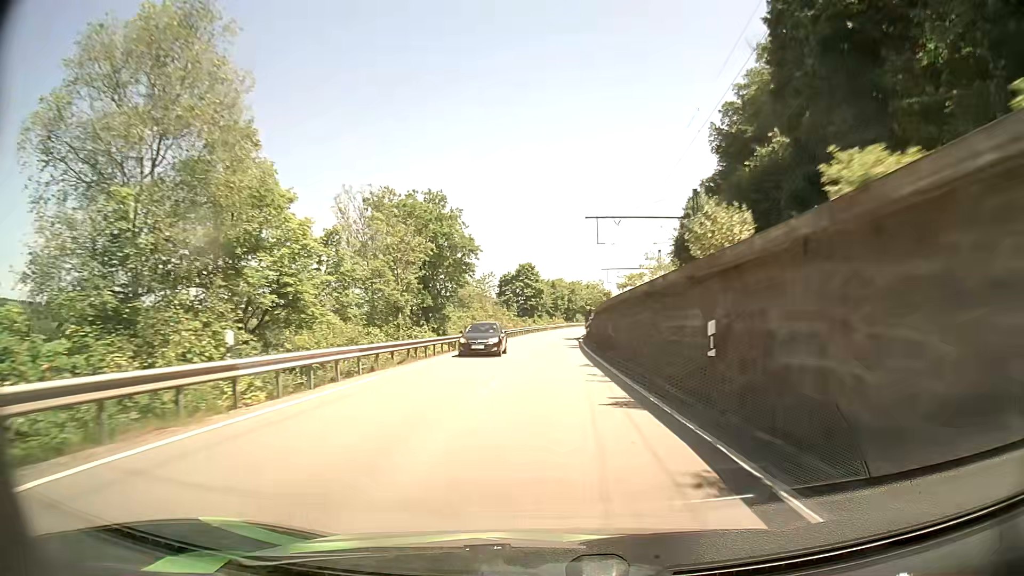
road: primary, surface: asphalt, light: Day
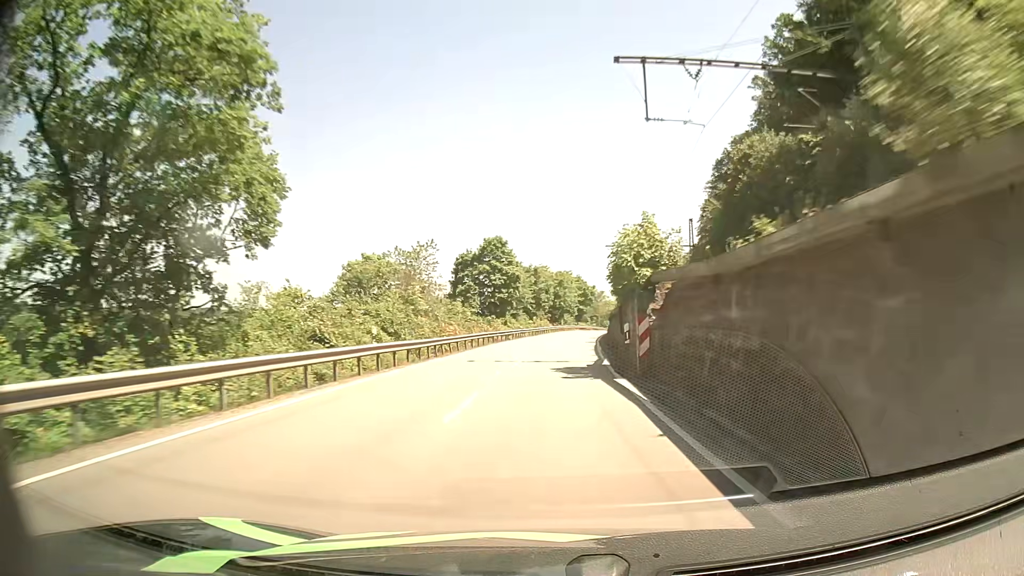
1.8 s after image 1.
(+0.3, +38.6) m; +1°
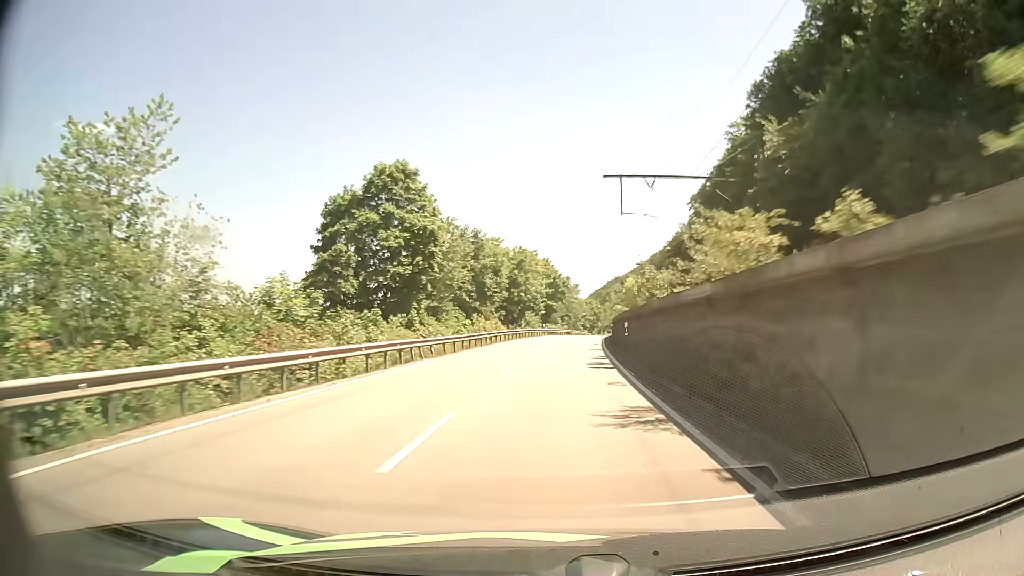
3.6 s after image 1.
(+1.2, +38.8) m; +3°
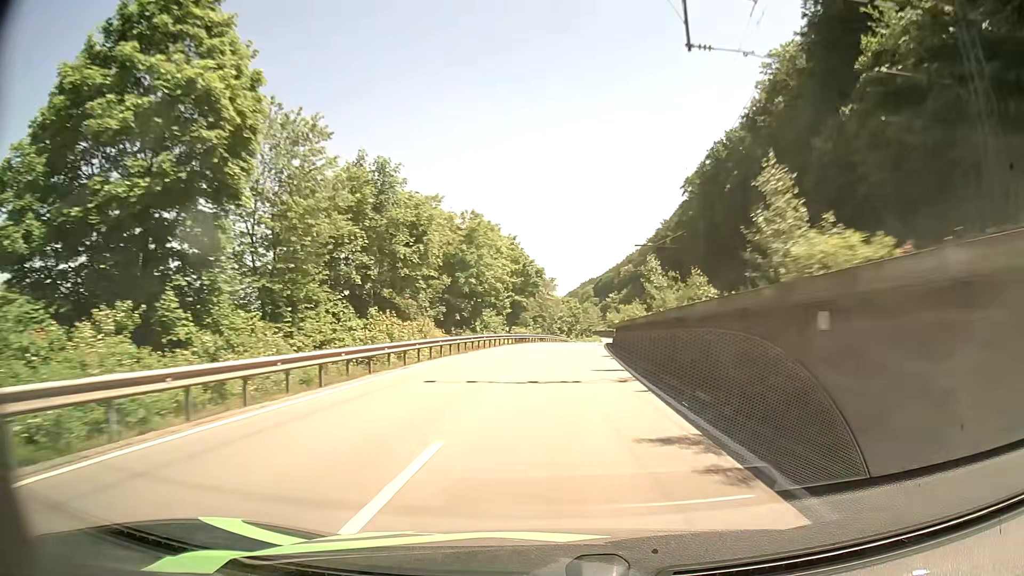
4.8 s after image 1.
(+0.4, +26.2) m; +2°
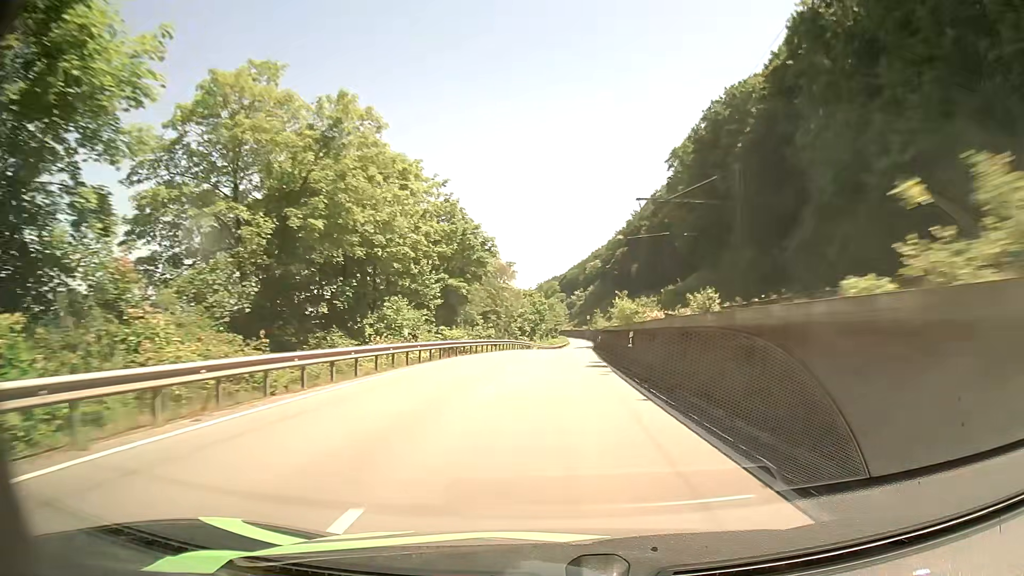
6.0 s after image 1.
(+0.7, +26.6) m; +3°
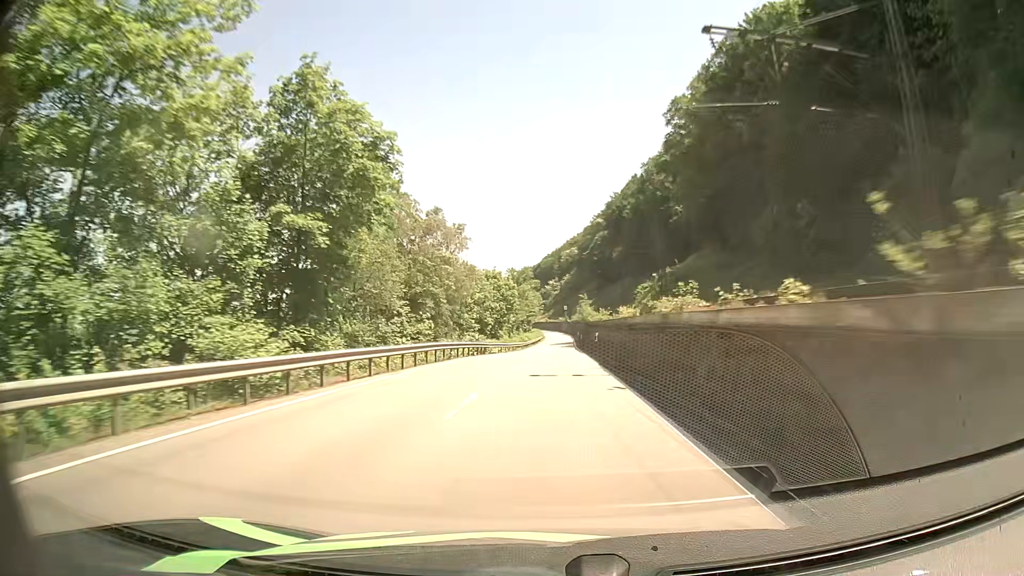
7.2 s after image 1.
(+0.5, +27.0) m; +3°
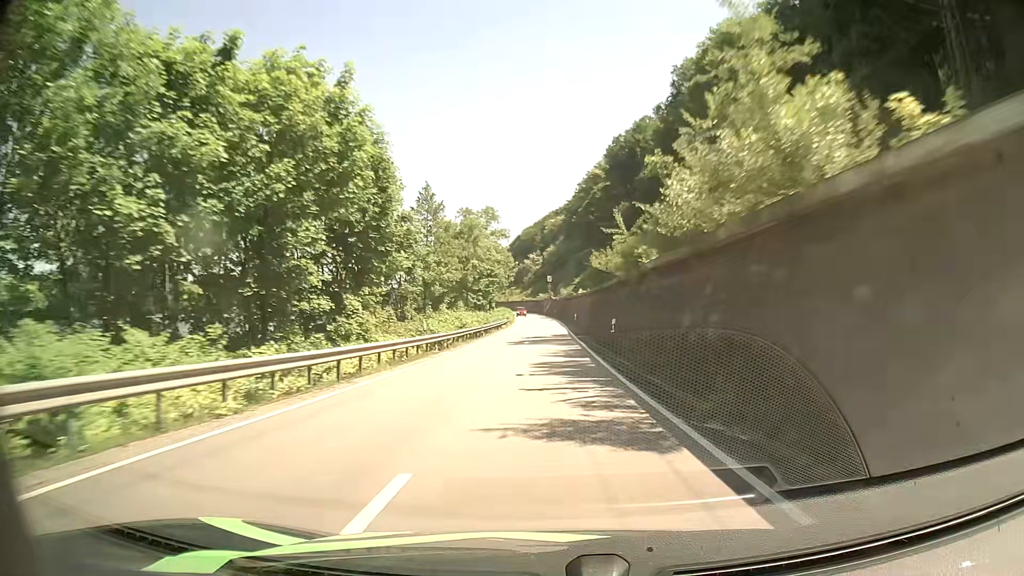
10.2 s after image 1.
(+0.7, +67.5) m; +1°
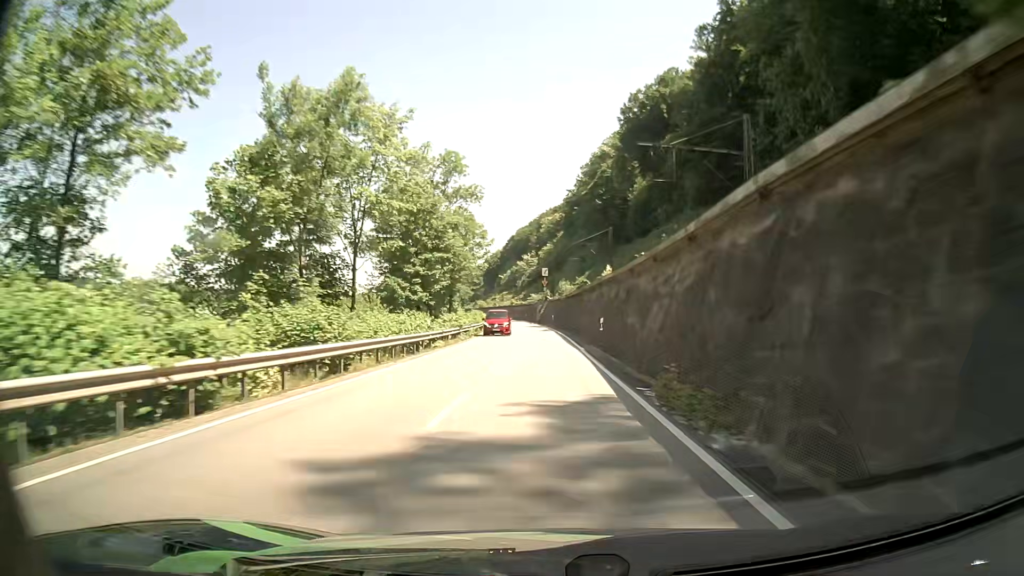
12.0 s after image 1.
(+0.4, +40.8) m; +1°
(0, +10) (0, +20) (0, +30) (0, +40) (-1, +50) (-1, +60) (-1, +70) (-2, +80) (-3, +90) (-3, +100) m
